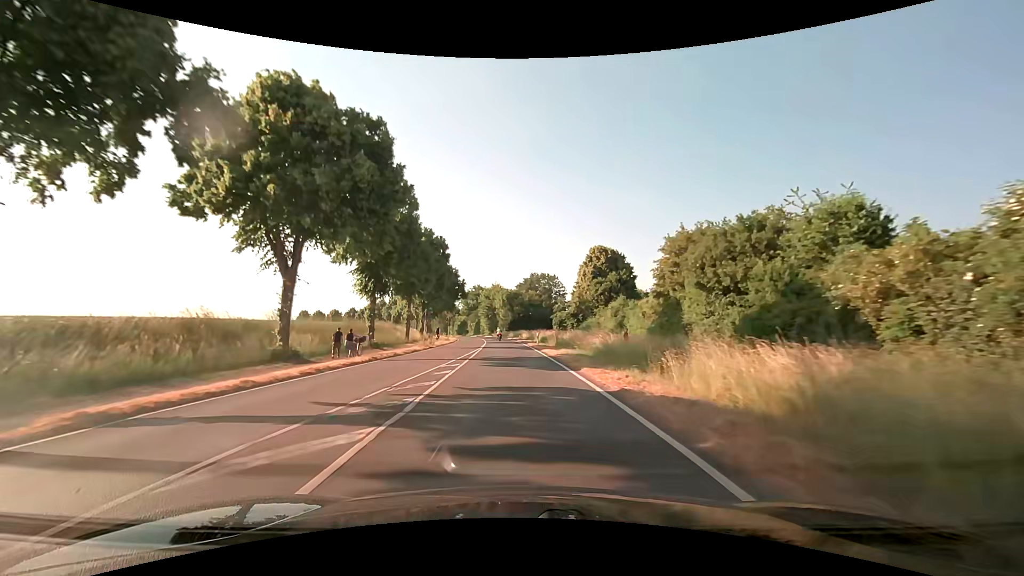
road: secondary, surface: asphalt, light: Day
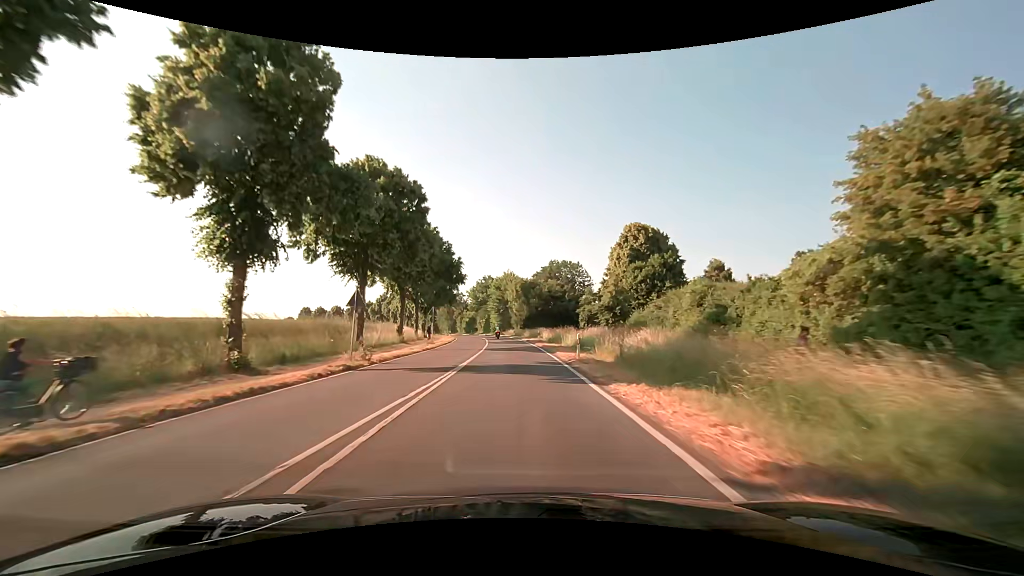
(-0.4, +20.7) m; -2°
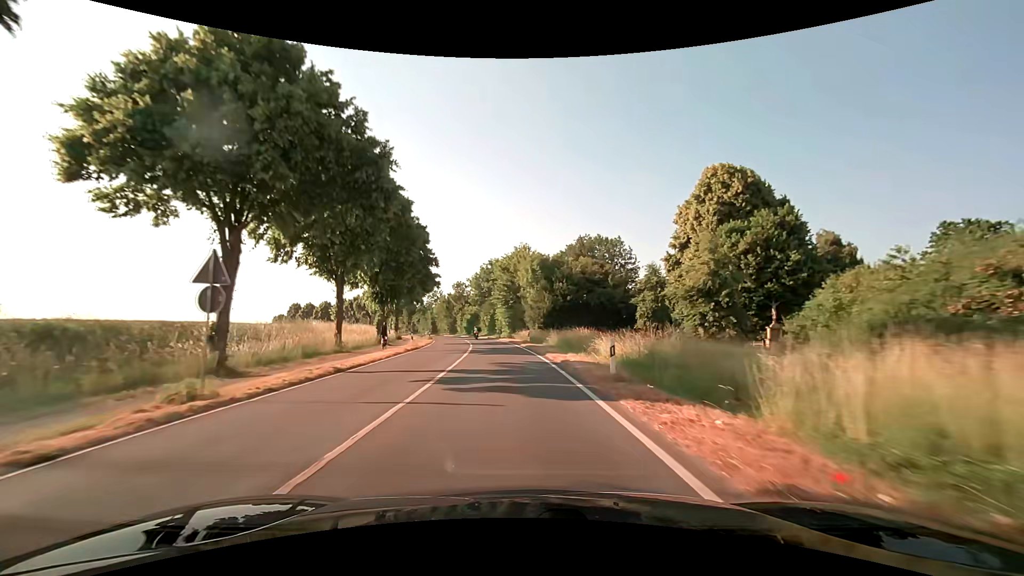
(-0.4, +31.3) m; -1°
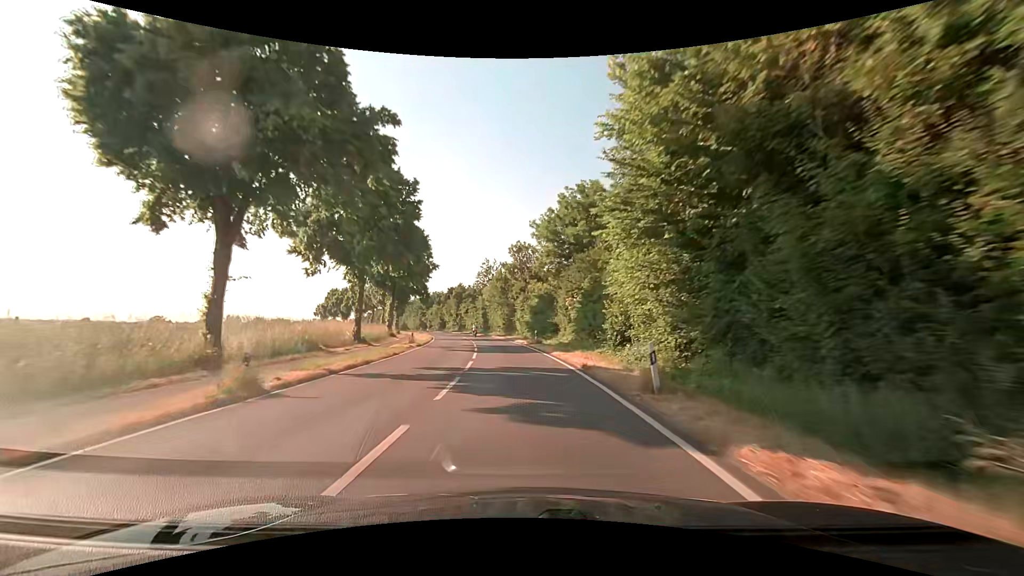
(-4.3, +52.6) m; -10°
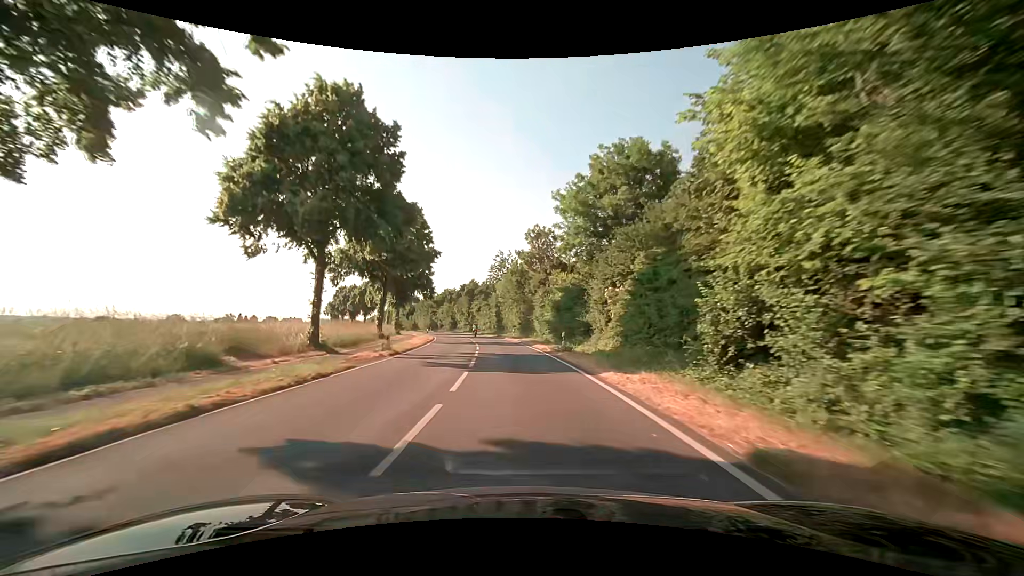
(-0.1, +10.7) m; -2°
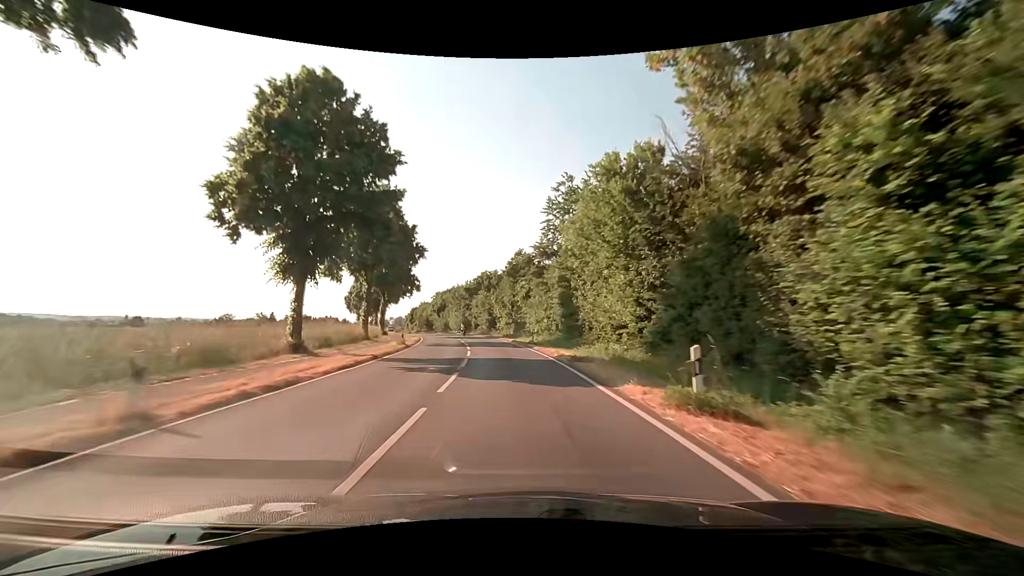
(-2.3, +42.8) m; -7°
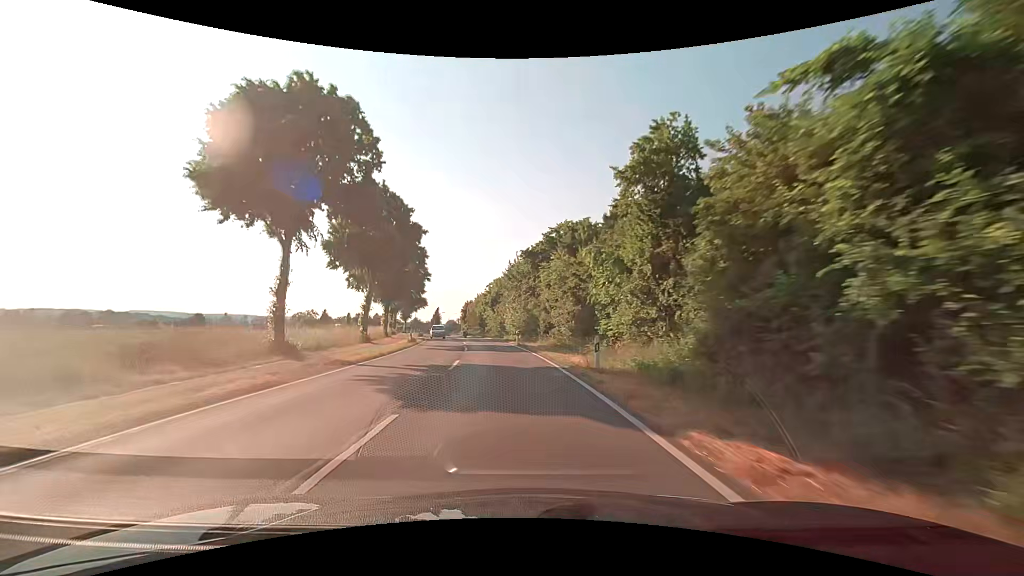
(-3.2, +43.2) m; -9°
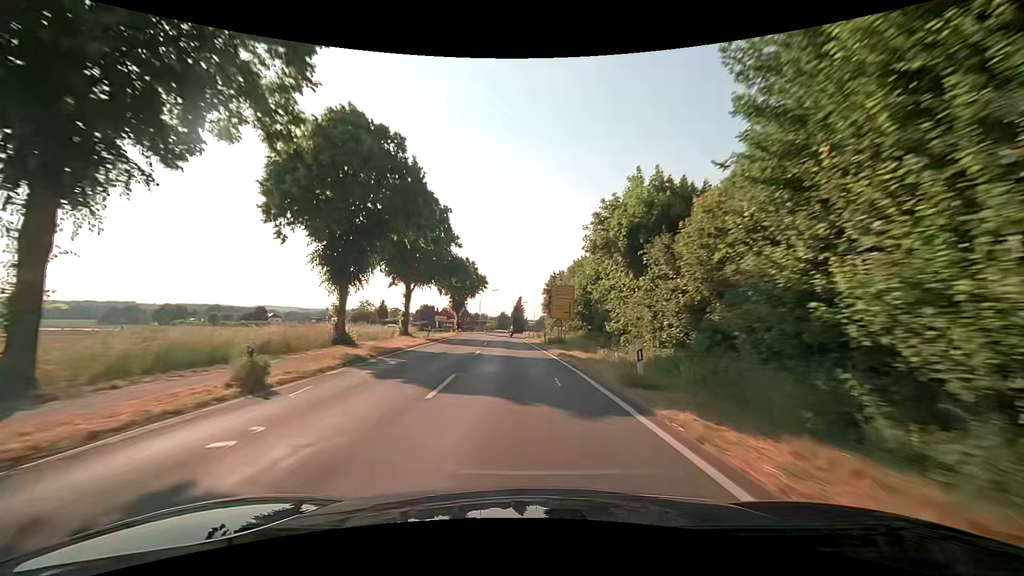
(-5.5, +54.3) m; -11°
(0, +10) (-1, +20) (-1, +30) (-2, +40) (-2, +50) (-2, +60) (-2, +70) (-2, +80) (-1, +90) (0, +100) m
